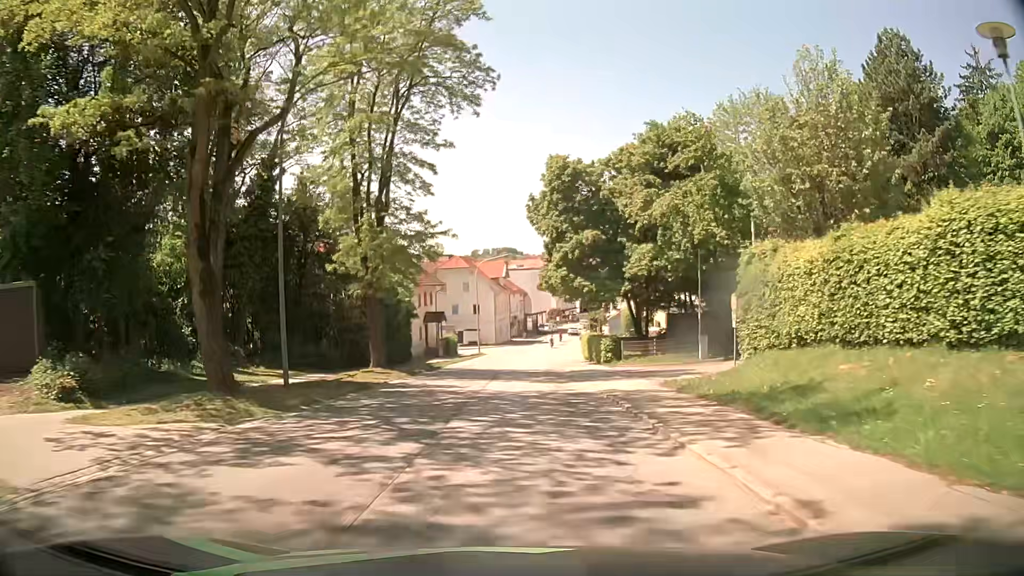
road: secondary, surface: asphalt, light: Day
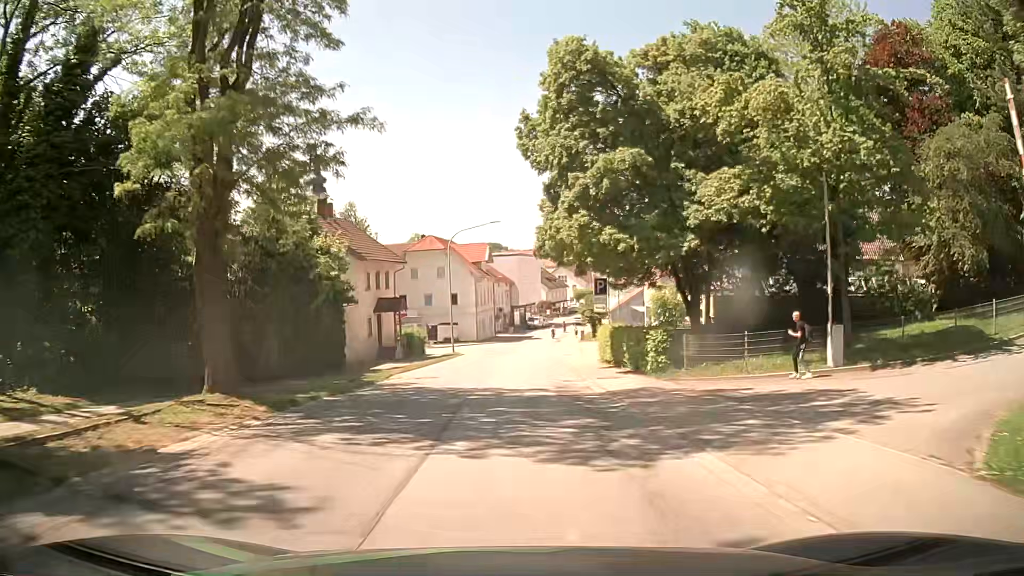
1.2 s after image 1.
(+0.1, +15.3) m; +1°
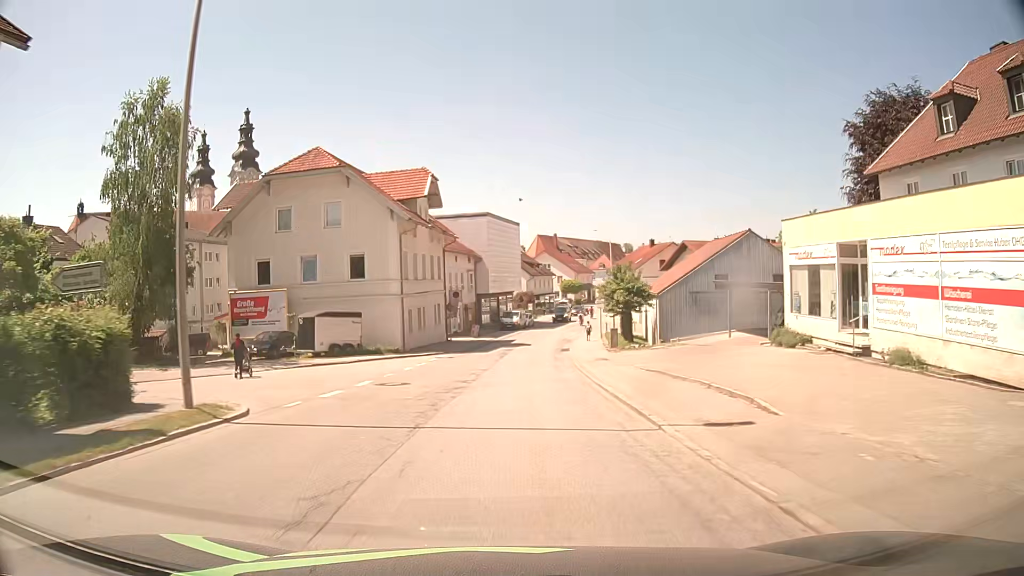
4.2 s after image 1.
(+0.9, +38.0) m; +2°
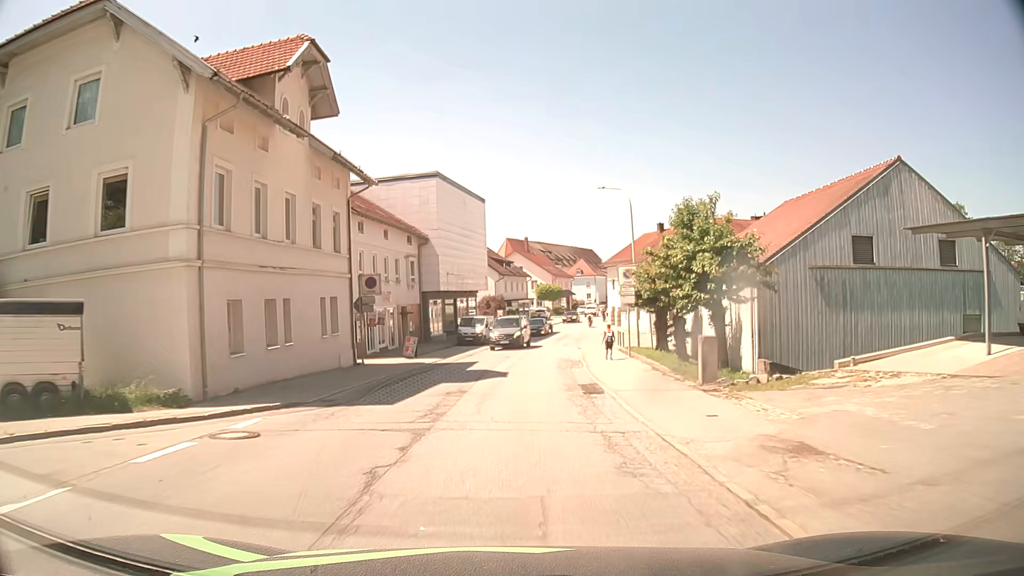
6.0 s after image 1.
(+0.6, +22.7) m; +3°
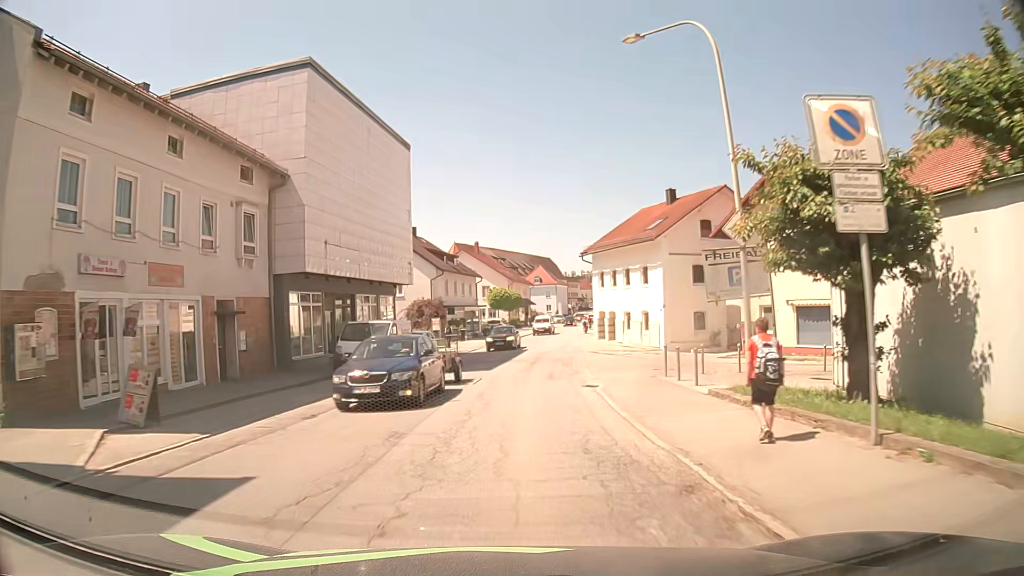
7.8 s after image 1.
(+0.7, +22.6) m; +4°
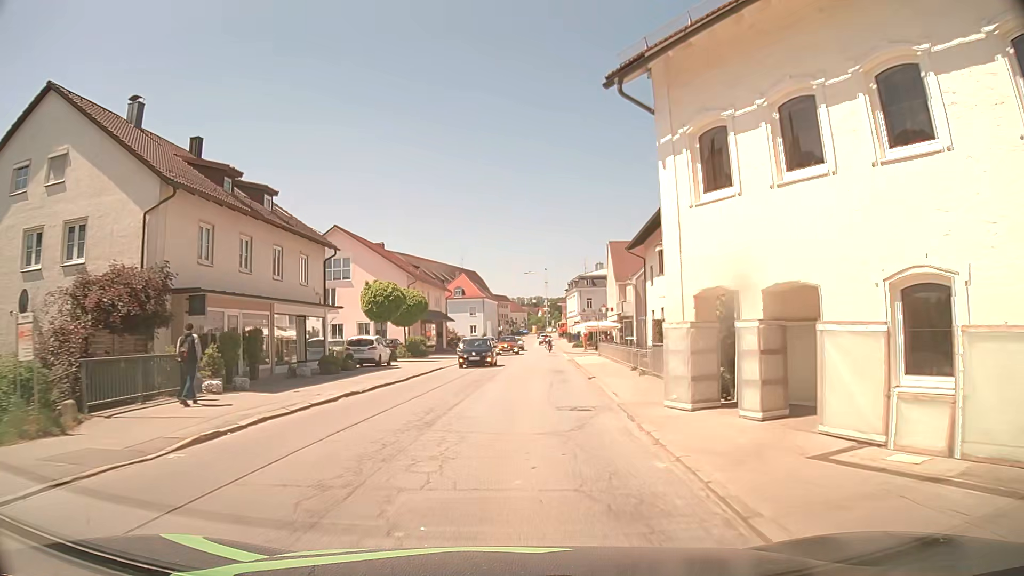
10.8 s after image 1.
(+1.8, +37.8) m; +6°
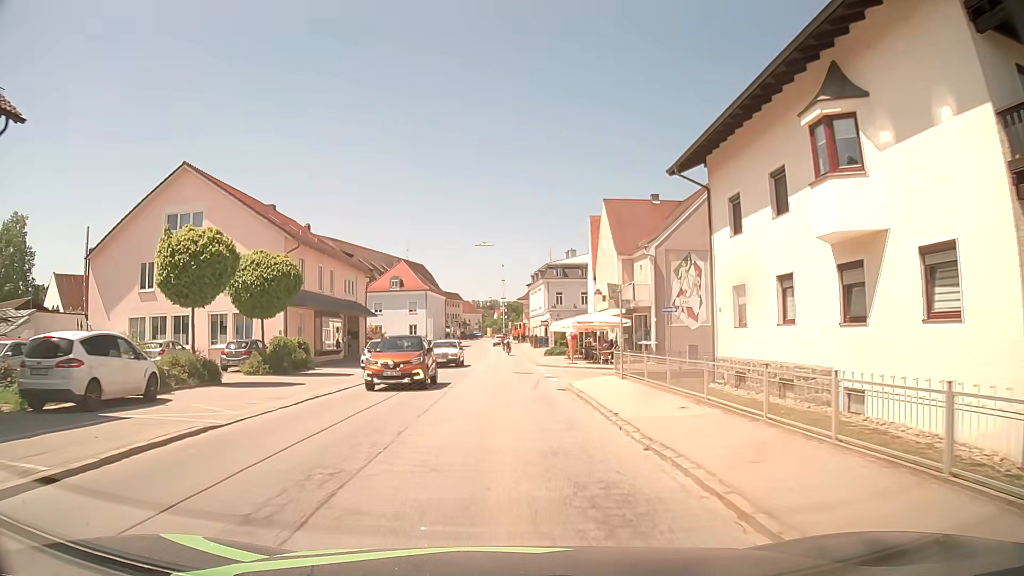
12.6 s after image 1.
(+0.8, +22.6) m; +4°
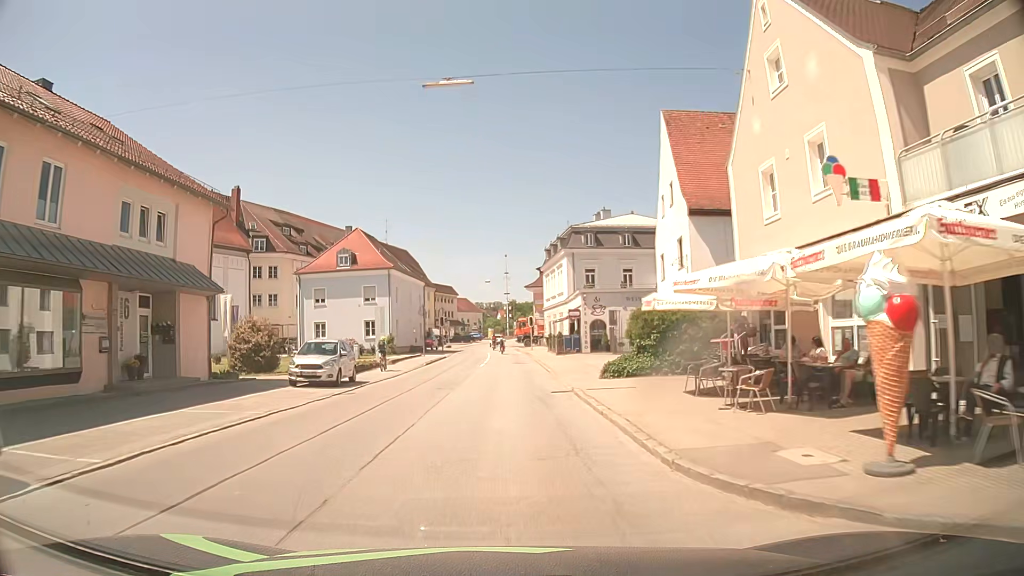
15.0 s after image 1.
(0.0, +30.2) m; -1°
(0, +10) (0, +20) (0, +30) (0, +40) (0, +50) (0, +60) (0, +70) (-1, +80) (-1, +90) (0, +100) m
